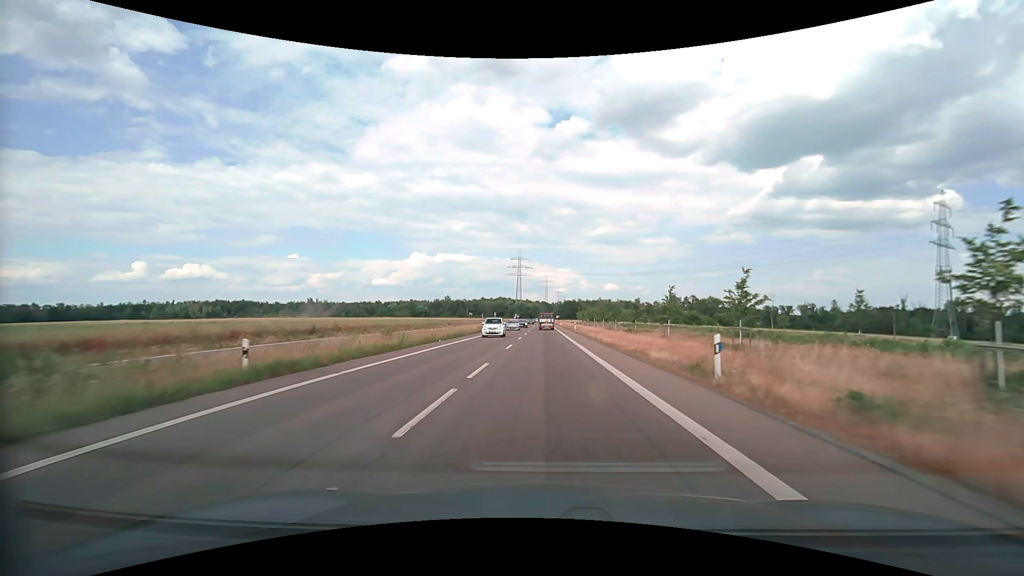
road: secondary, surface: asphalt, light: Day
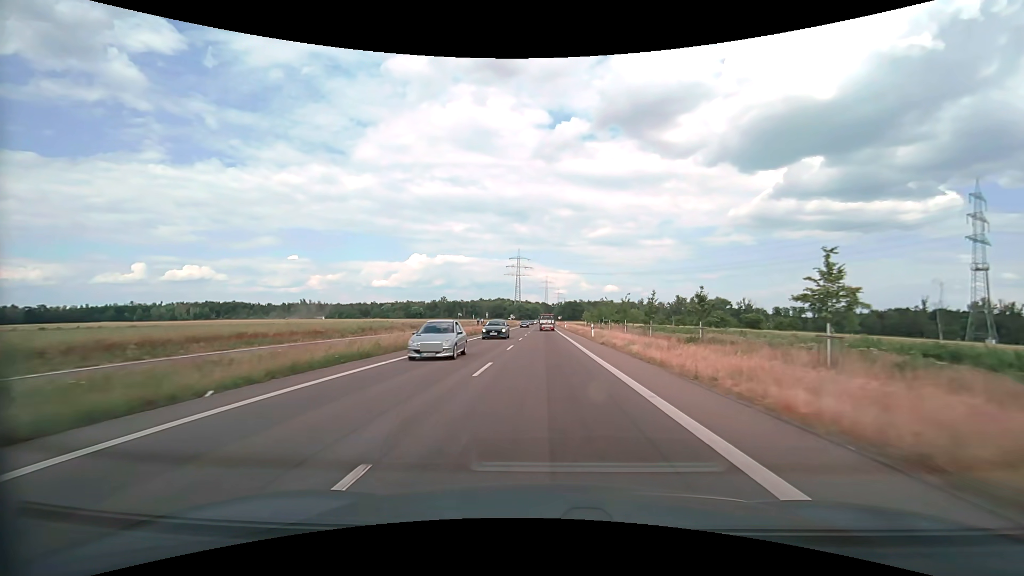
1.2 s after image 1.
(0.0, +22.7) m; 0°
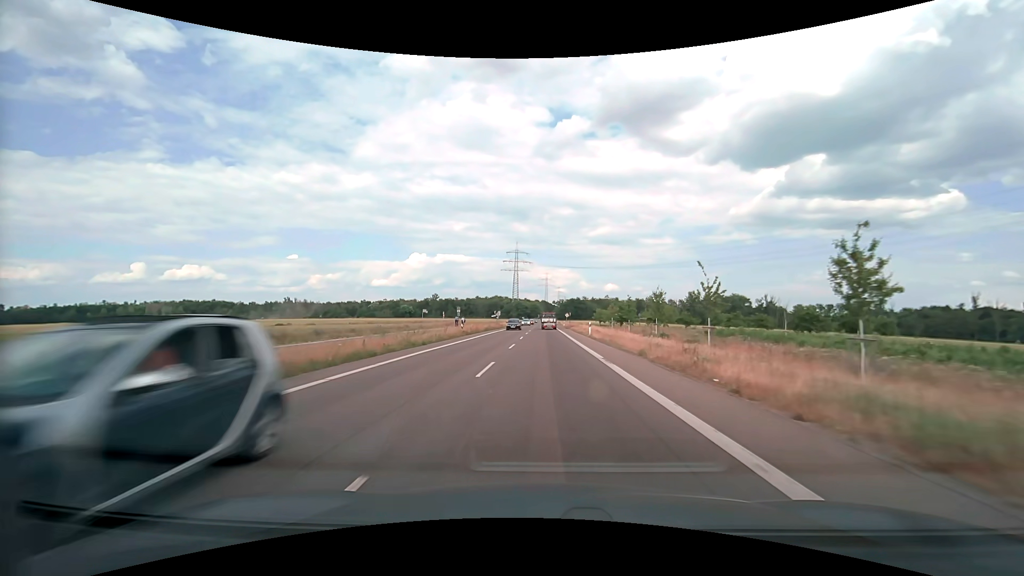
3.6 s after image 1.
(-0.1, +45.7) m; 0°
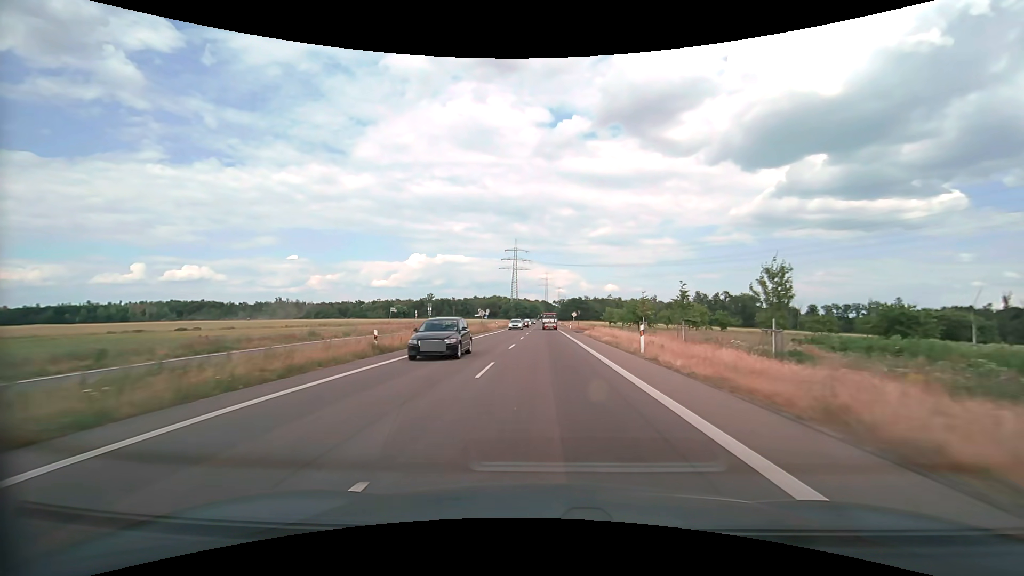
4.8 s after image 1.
(0.0, +23.0) m; 0°
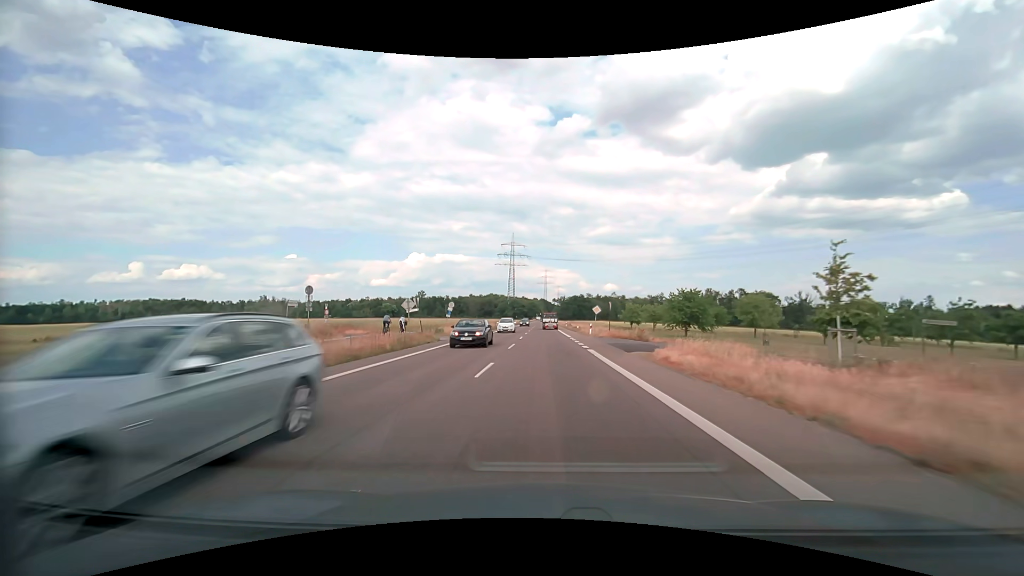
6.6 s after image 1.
(0.0, +34.2) m; 0°
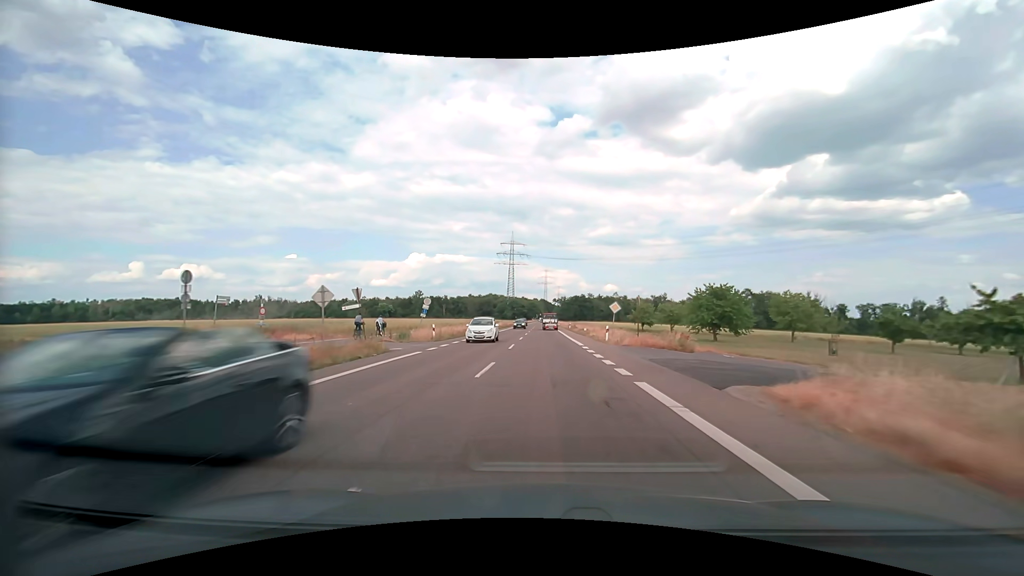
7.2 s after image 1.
(0.0, +11.3) m; 0°
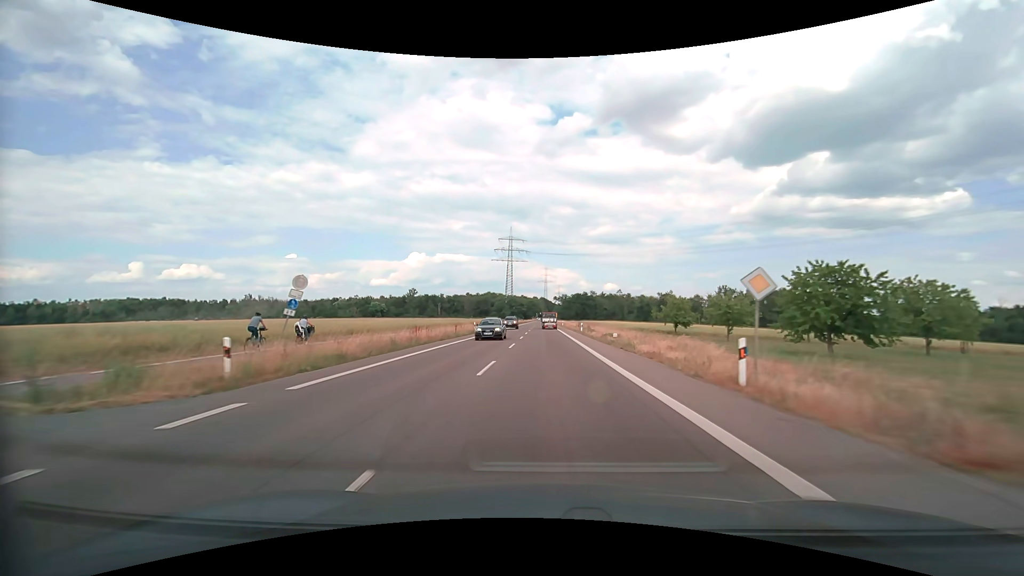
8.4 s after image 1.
(0.0, +22.3) m; 0°
